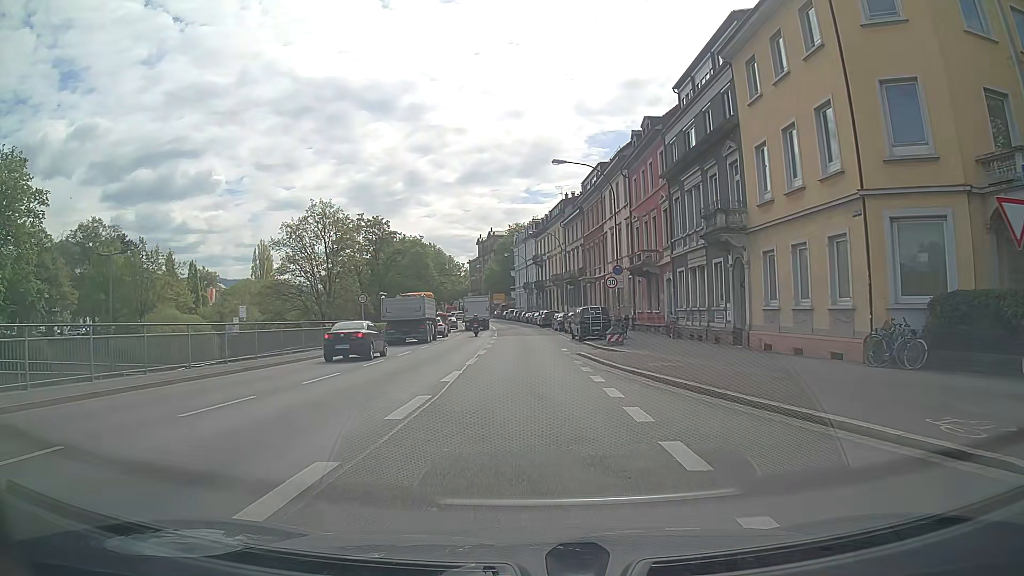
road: primary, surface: asphalt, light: Day
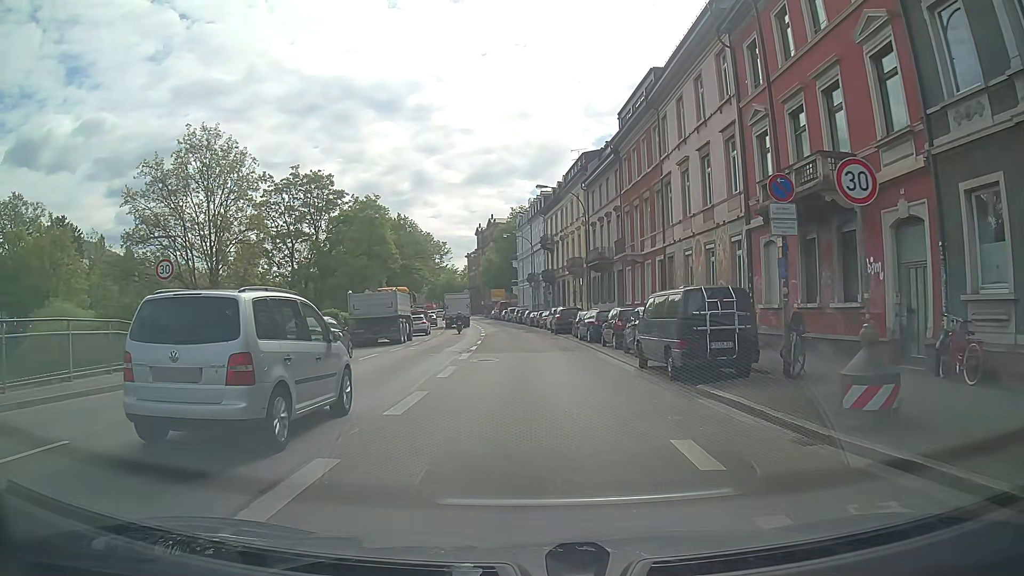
(-0.3, +23.8) m; -1°
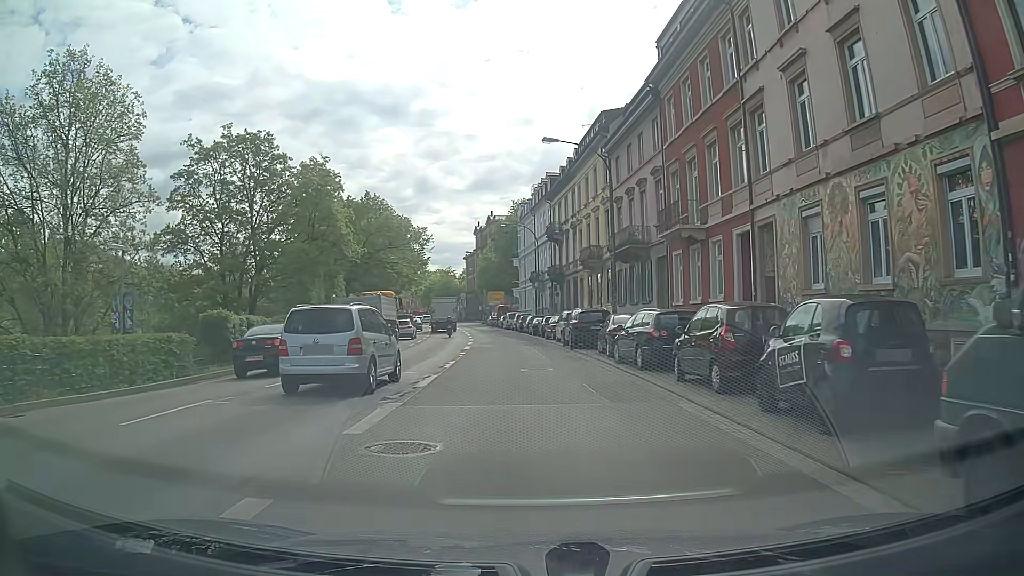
(-0.1, +13.5) m; 0°
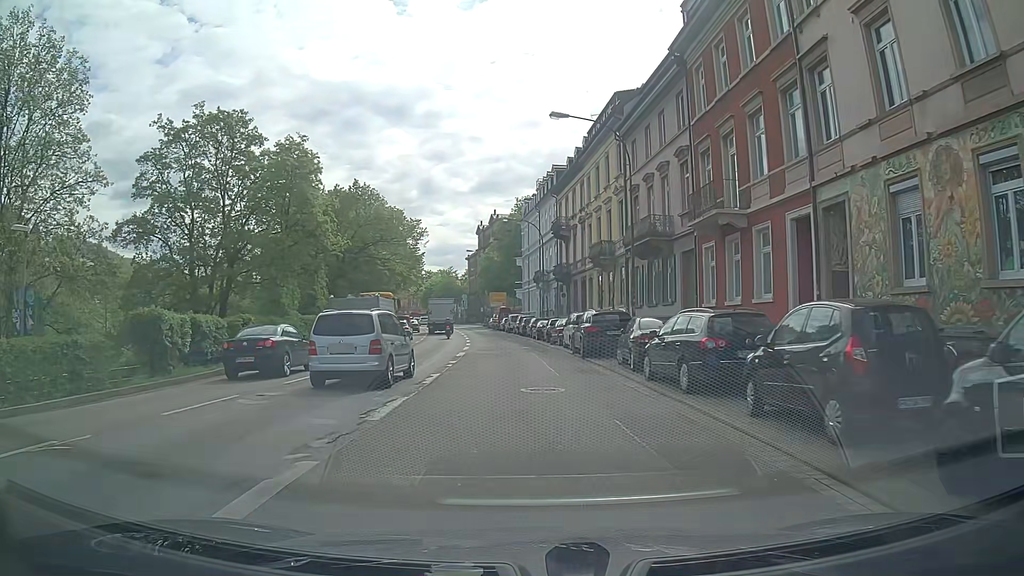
(0.0, +4.6) m; 0°
